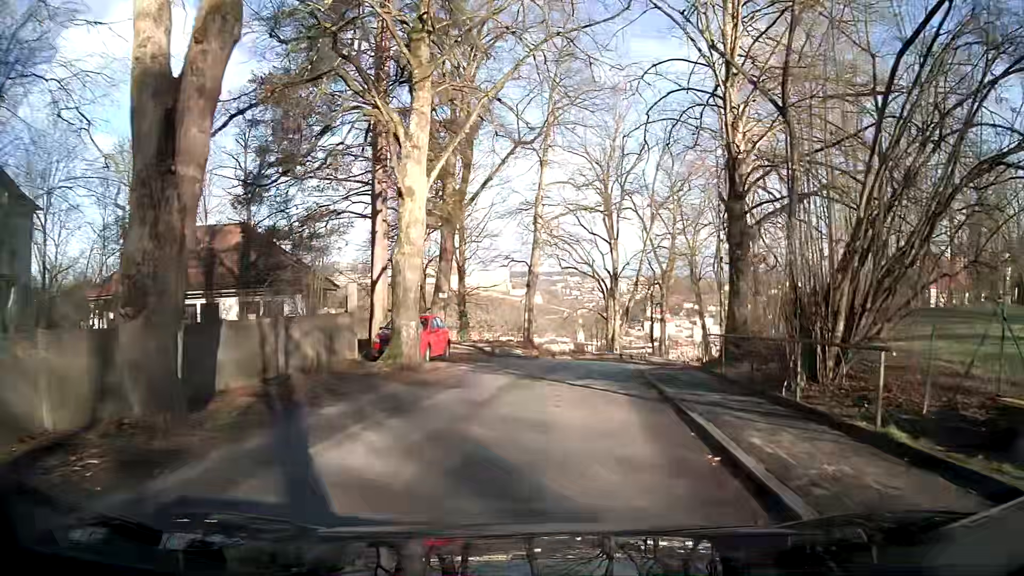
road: secondary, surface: asphalt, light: Day
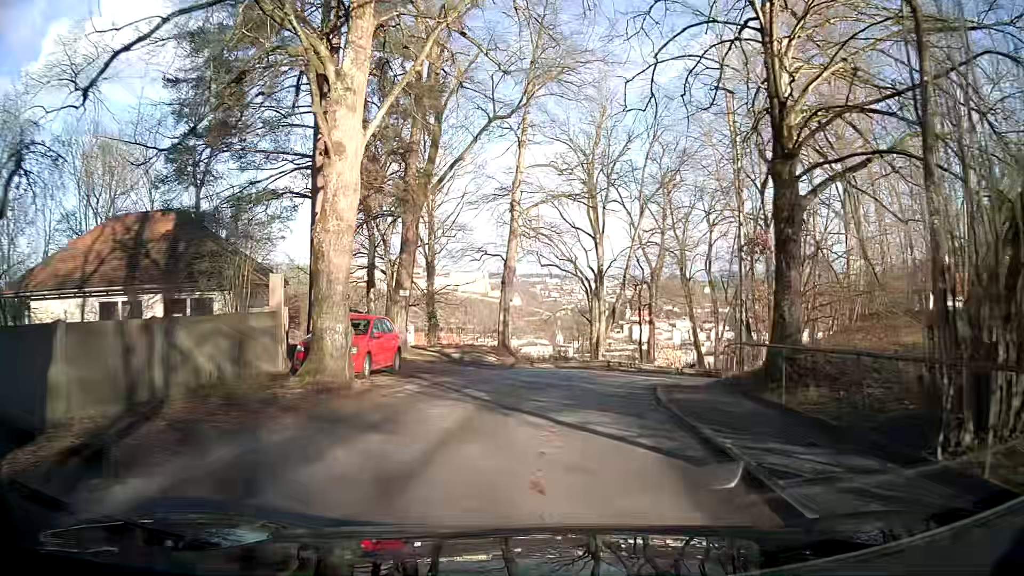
(+0.1, +4.8) m; +2°
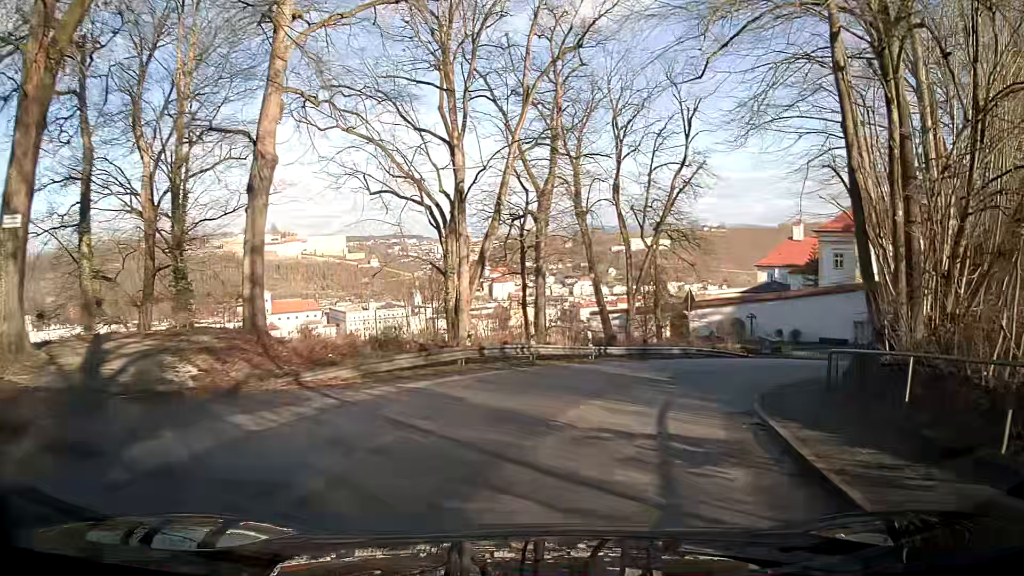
(+2.4, +18.1) m; +15°
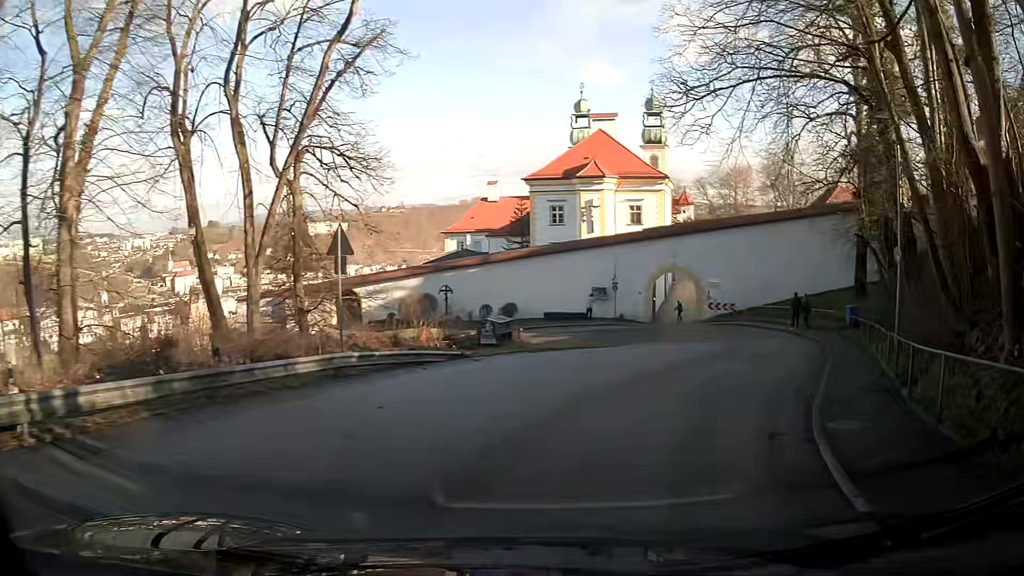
(+3.9, +17.1) m; +28°
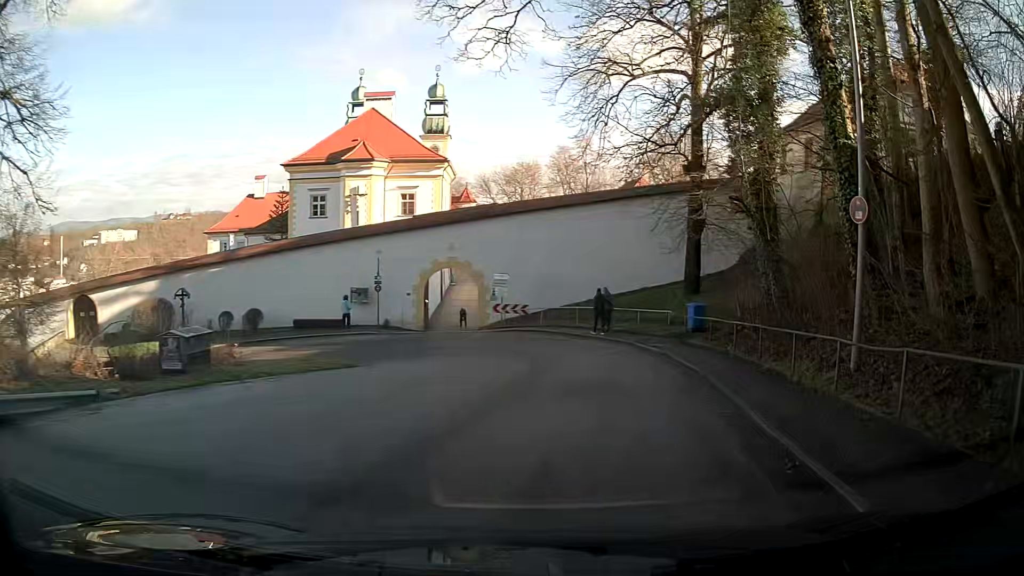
(+1.5, +8.6) m; +17°
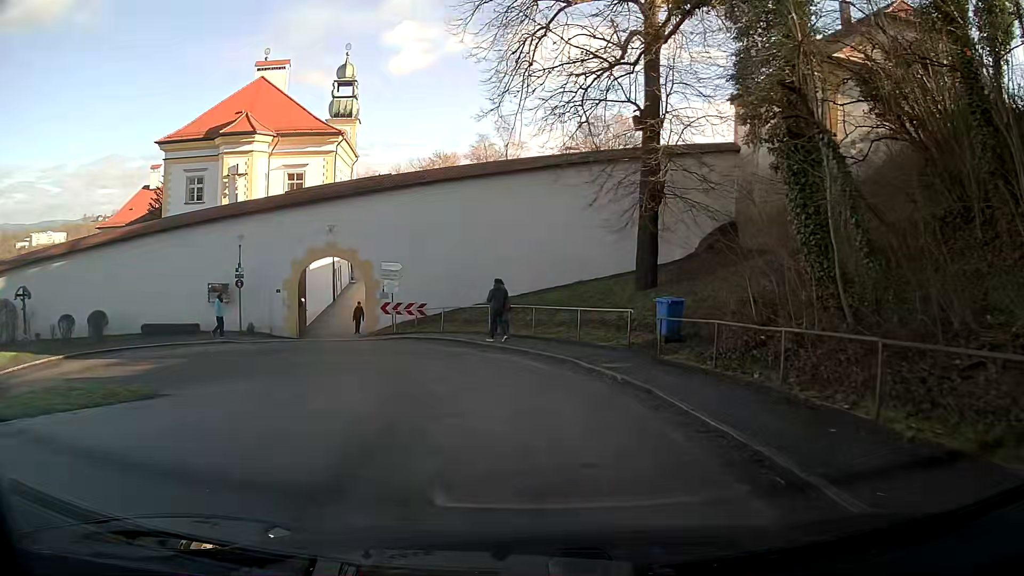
(+0.5, +8.8) m; +5°
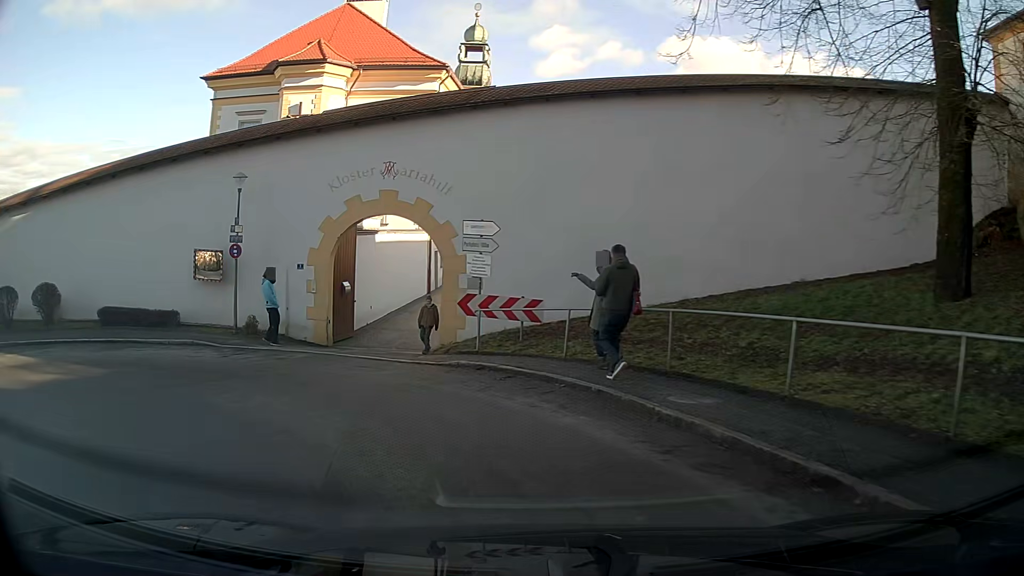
(-1.3, +12.4) m; -18°
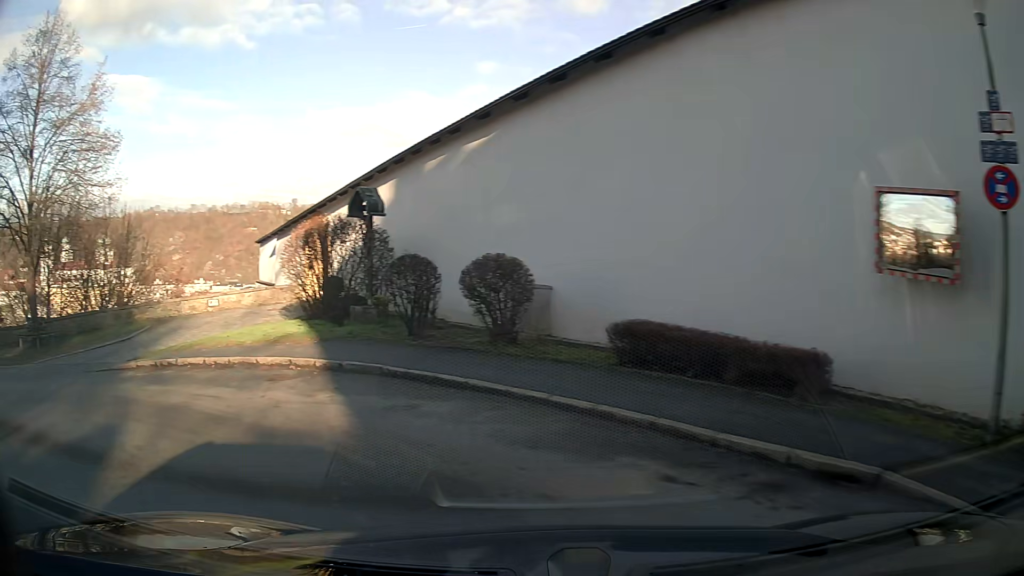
(-5.4, +11.7) m; -59°
(-5, +8) (-14, +11) (-24, +12) (-34, +11) (-44, +11) (-54, +11) (-64, +10) (-74, +10) (-84, +10) (-94, +11) m
